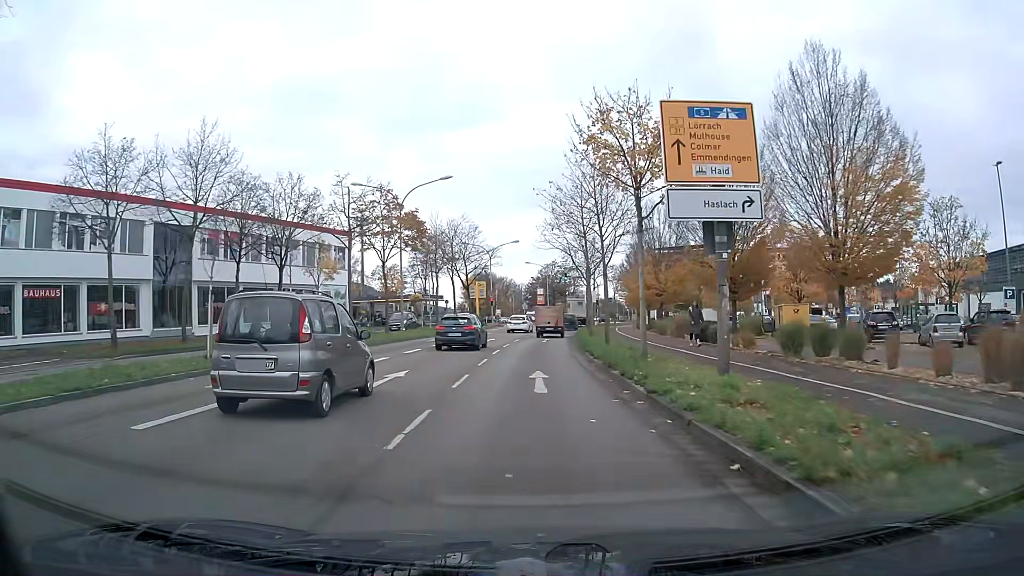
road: primary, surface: asphalt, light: Day
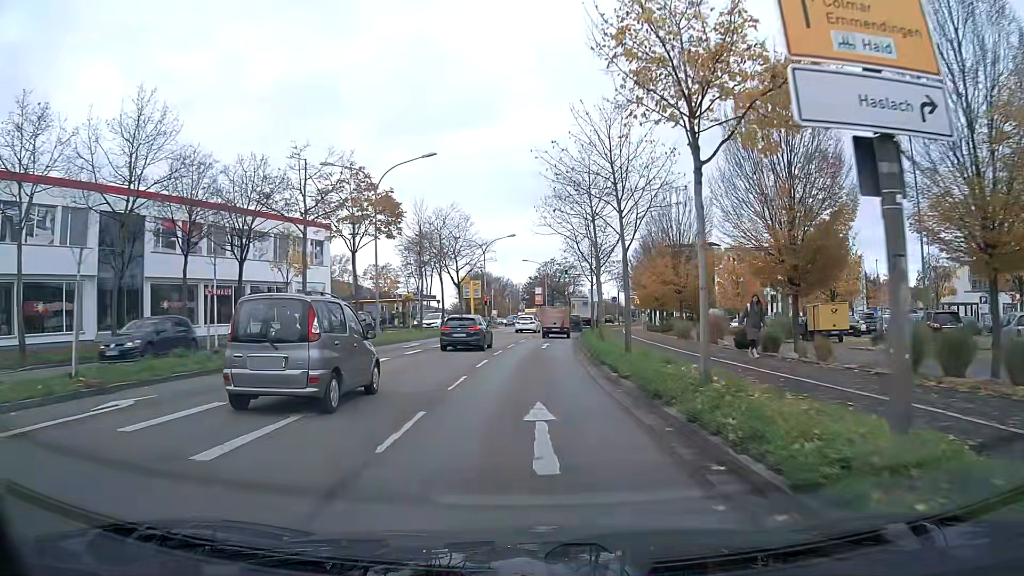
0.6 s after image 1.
(0.0, +6.3) m; 0°
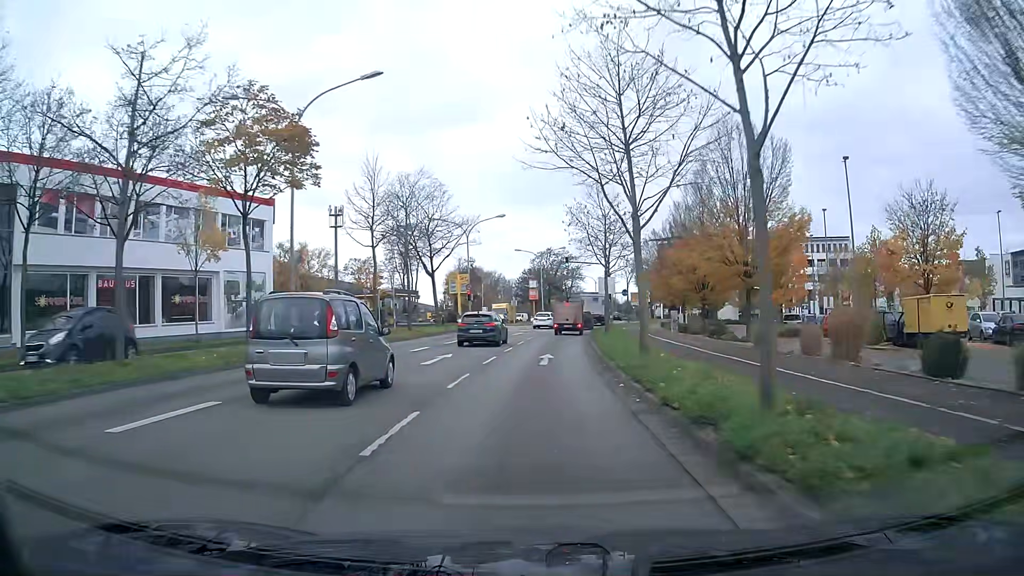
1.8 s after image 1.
(0.0, +12.4) m; 0°
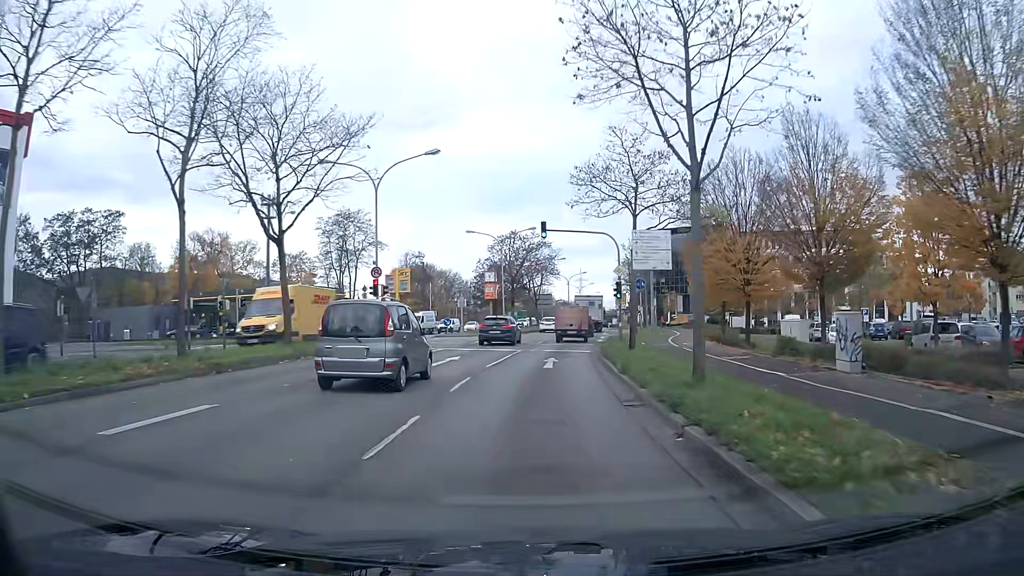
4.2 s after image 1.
(+0.6, +24.3) m; +3°
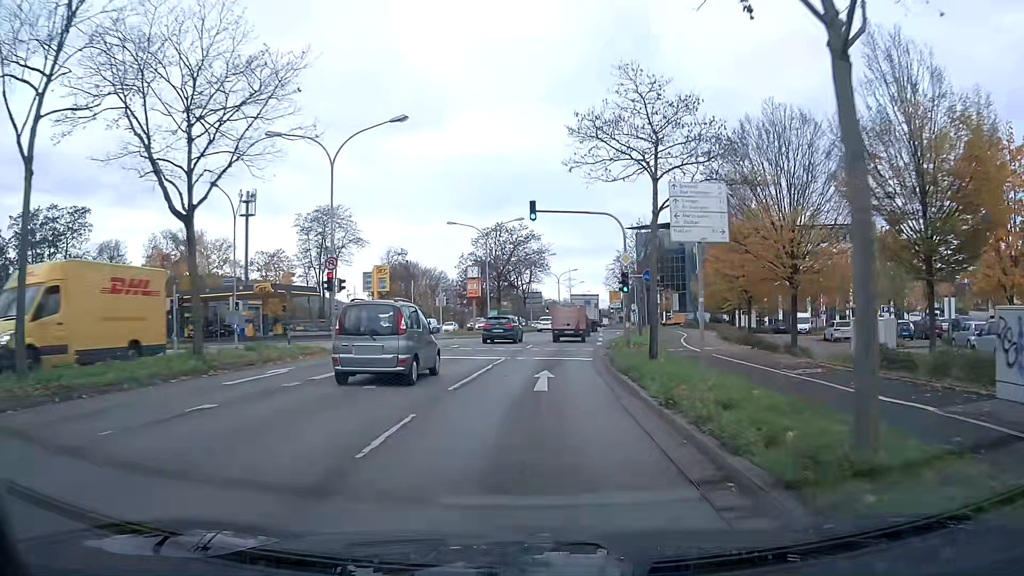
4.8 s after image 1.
(+0.1, +6.1) m; +1°
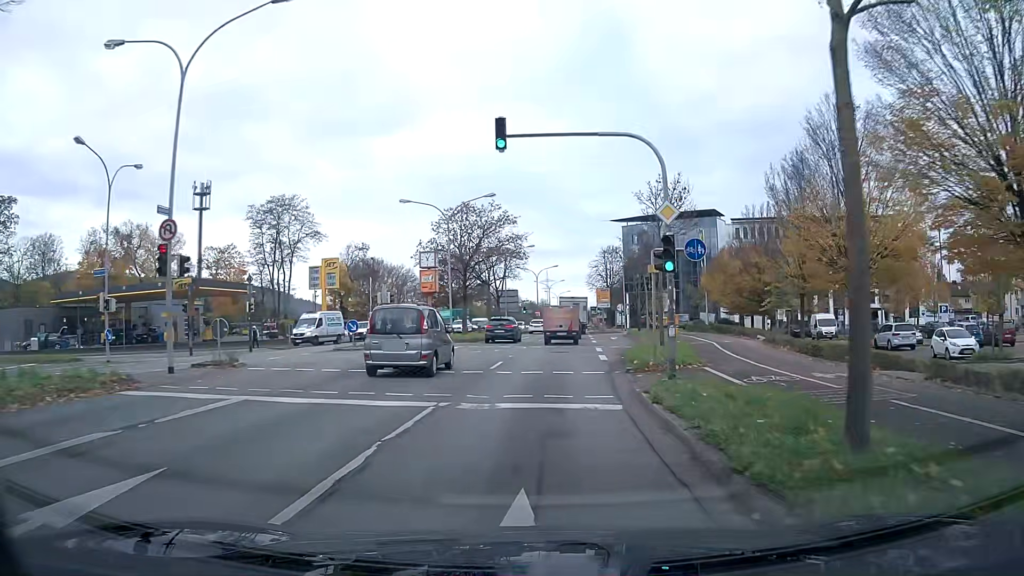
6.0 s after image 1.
(+0.2, +12.1) m; +2°
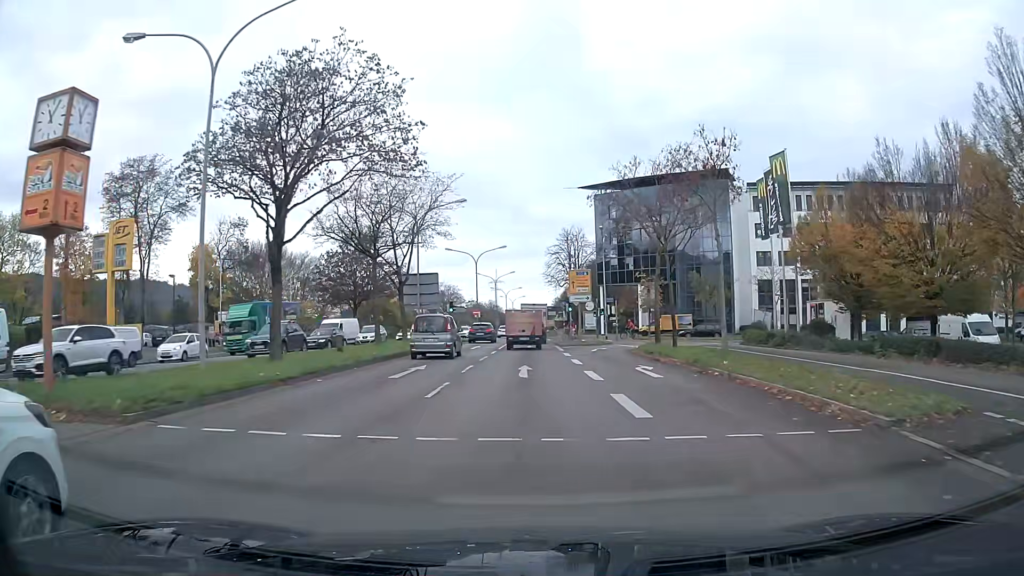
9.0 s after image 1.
(+1.1, +30.5) m; +4°
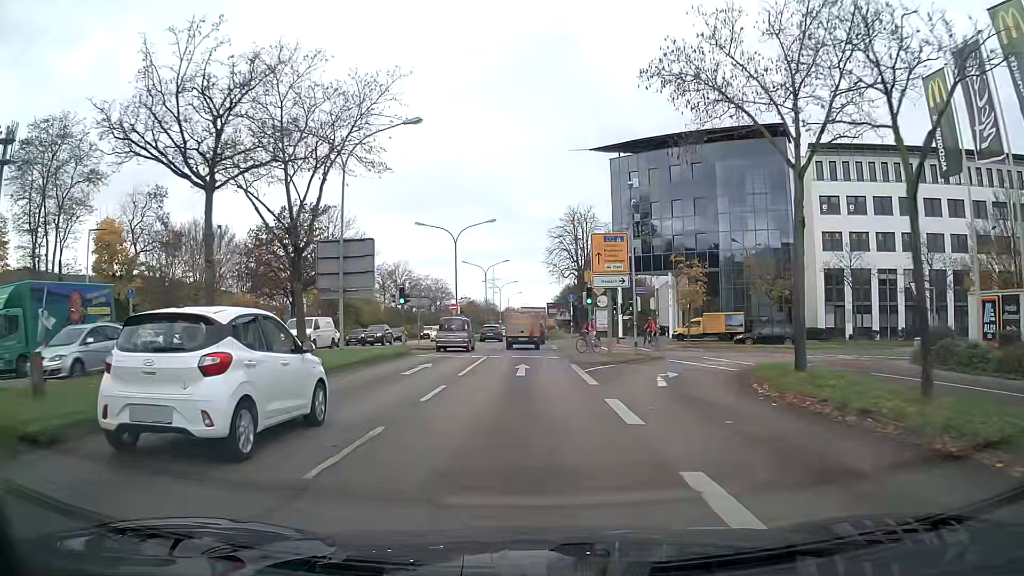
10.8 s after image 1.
(+0.1, +18.7) m; 0°
